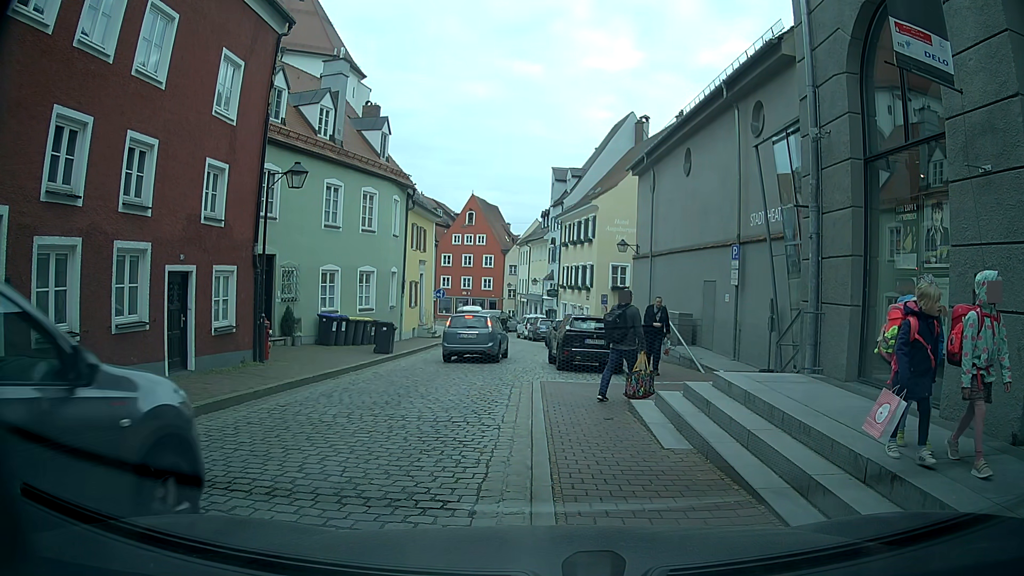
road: residential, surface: sett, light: Day
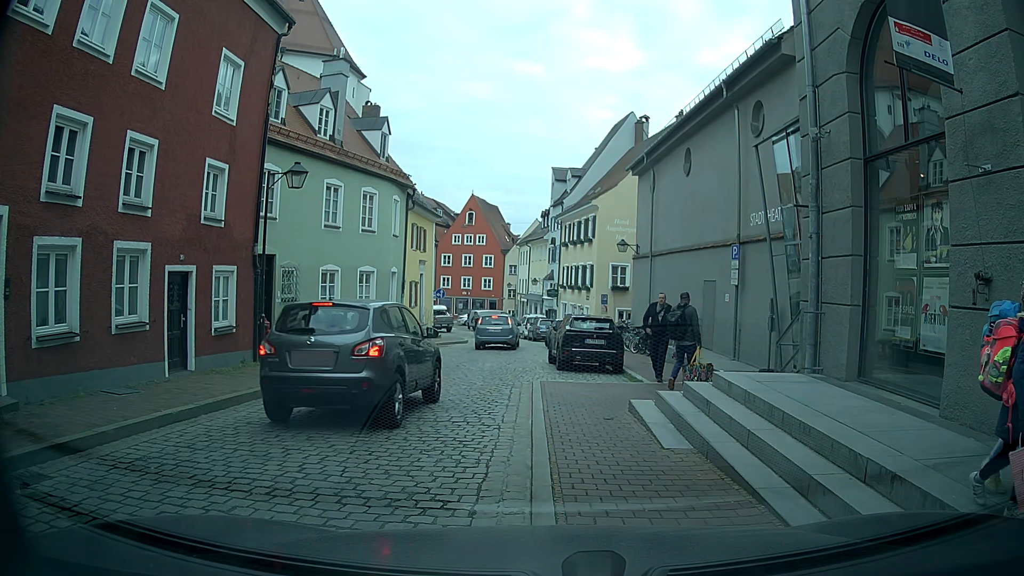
(0.0, 0.0) m; 0°
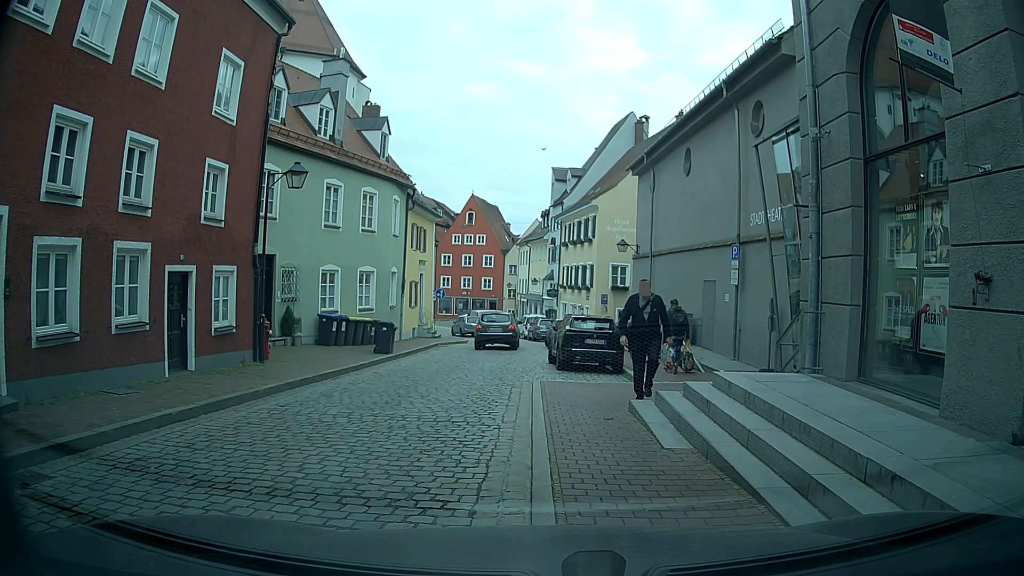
(0.0, 0.0) m; 0°
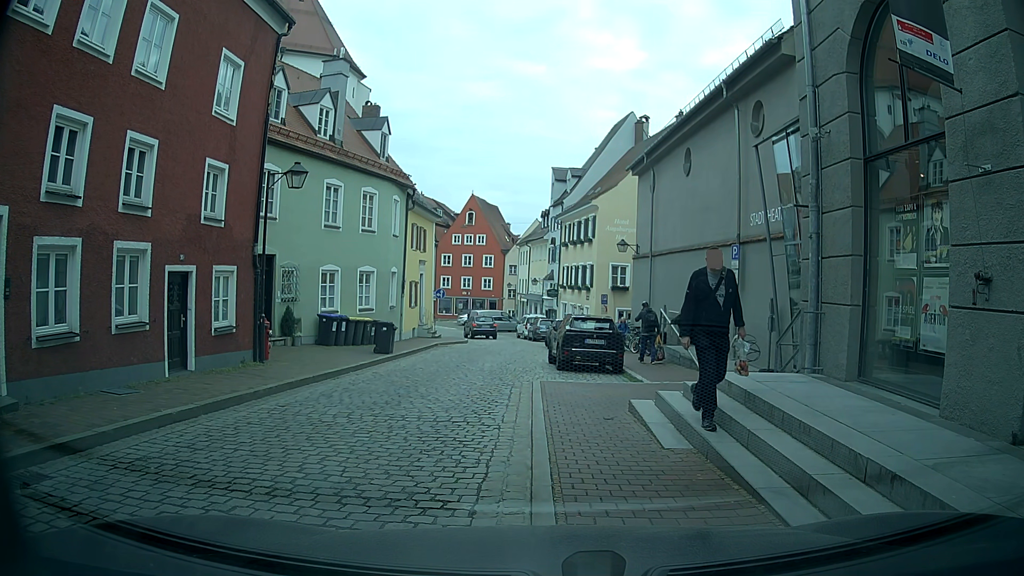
(0.0, 0.0) m; 0°
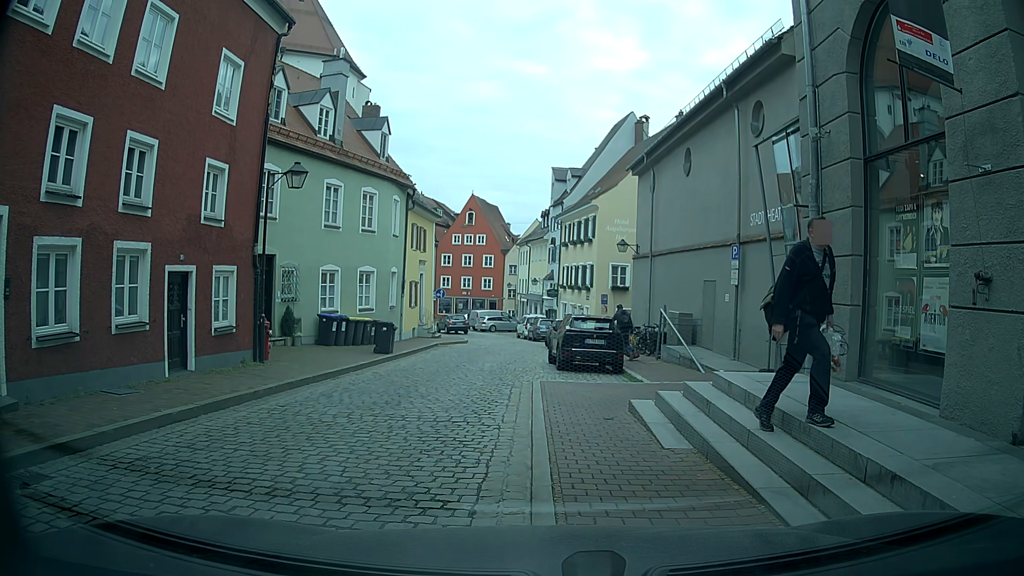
(0.0, 0.0) m; 0°
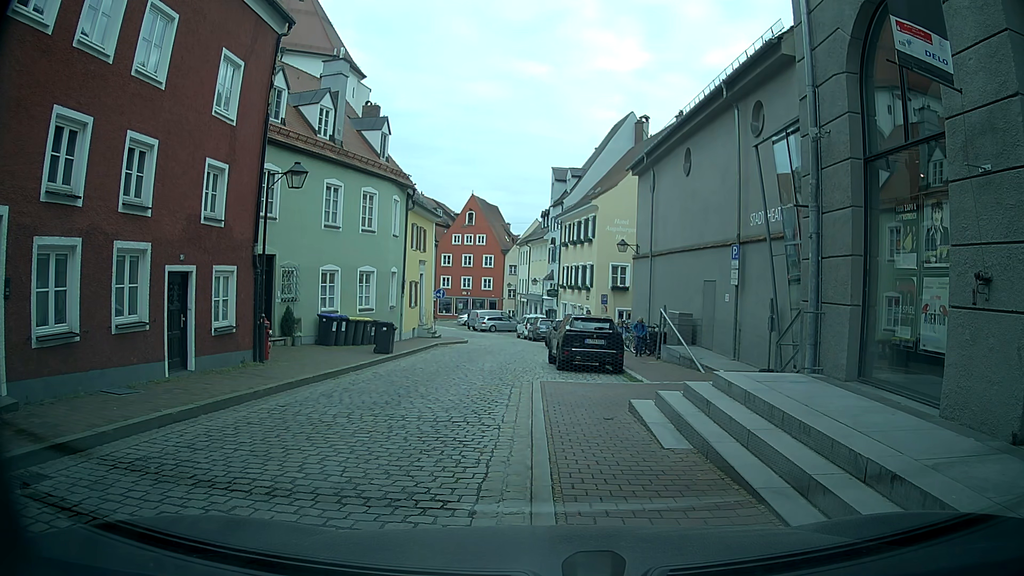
(0.0, 0.0) m; 0°
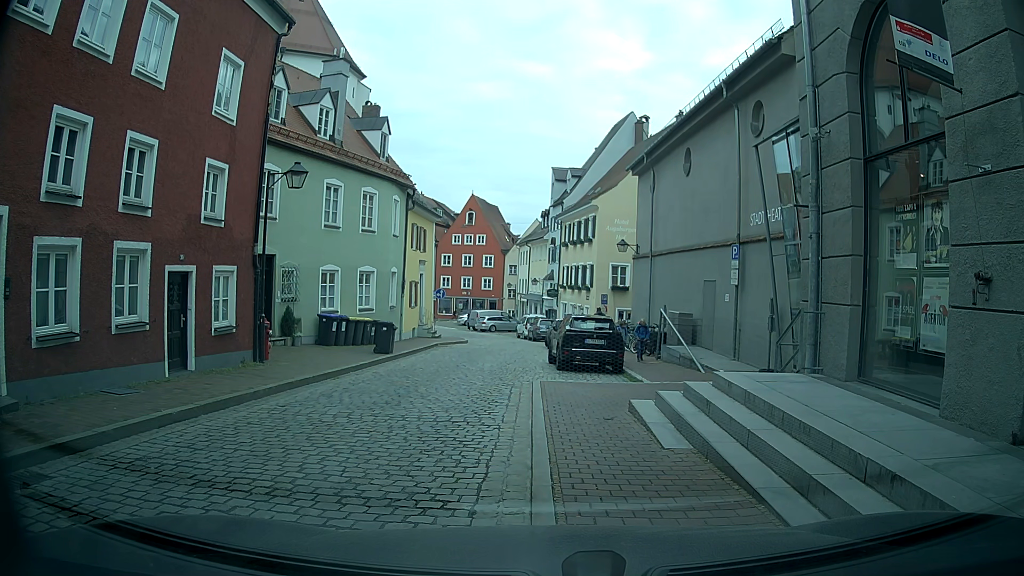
(0.0, 0.0) m; 0°
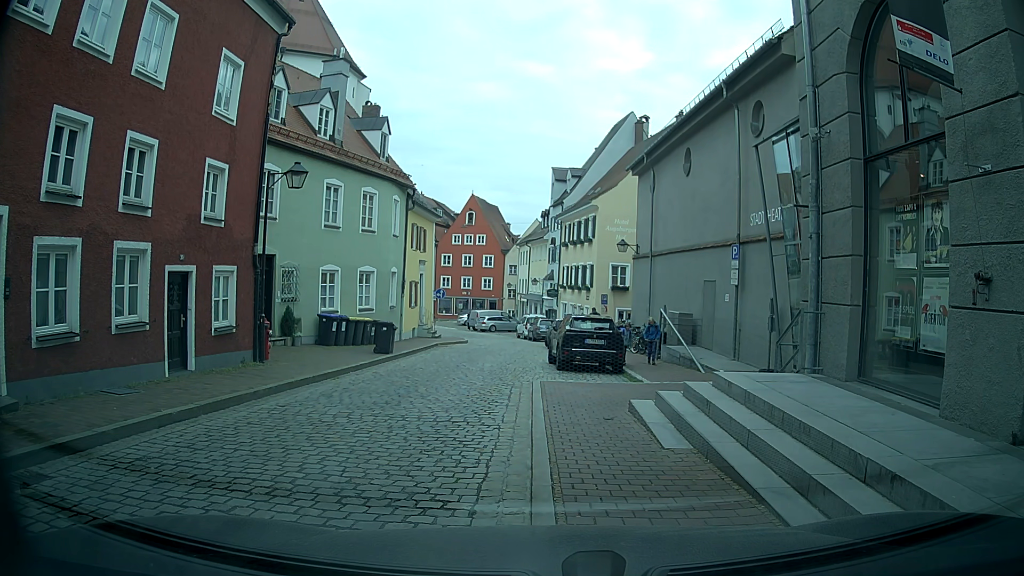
(0.0, 0.0) m; 0°
